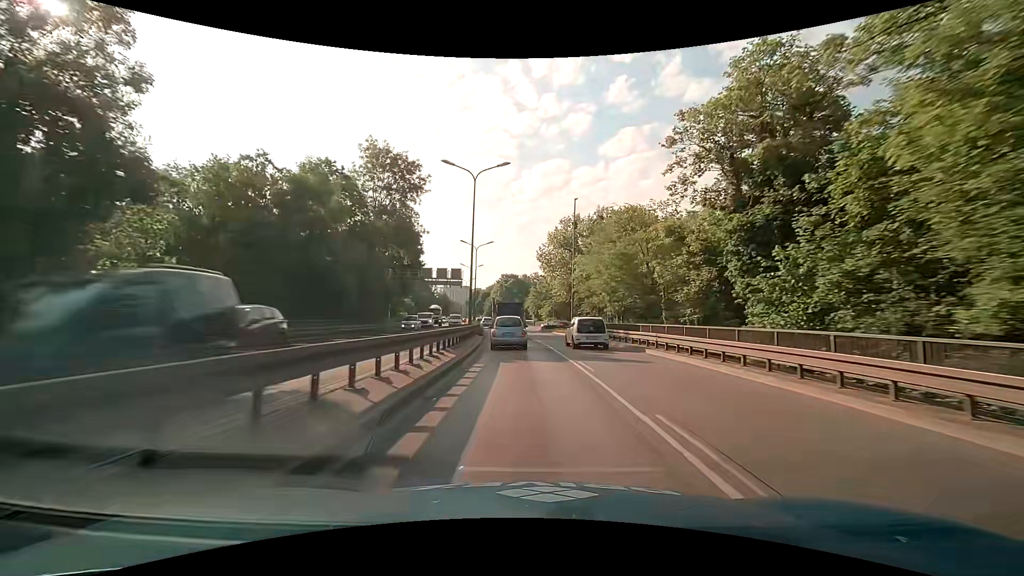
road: trunk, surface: asphalt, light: Day
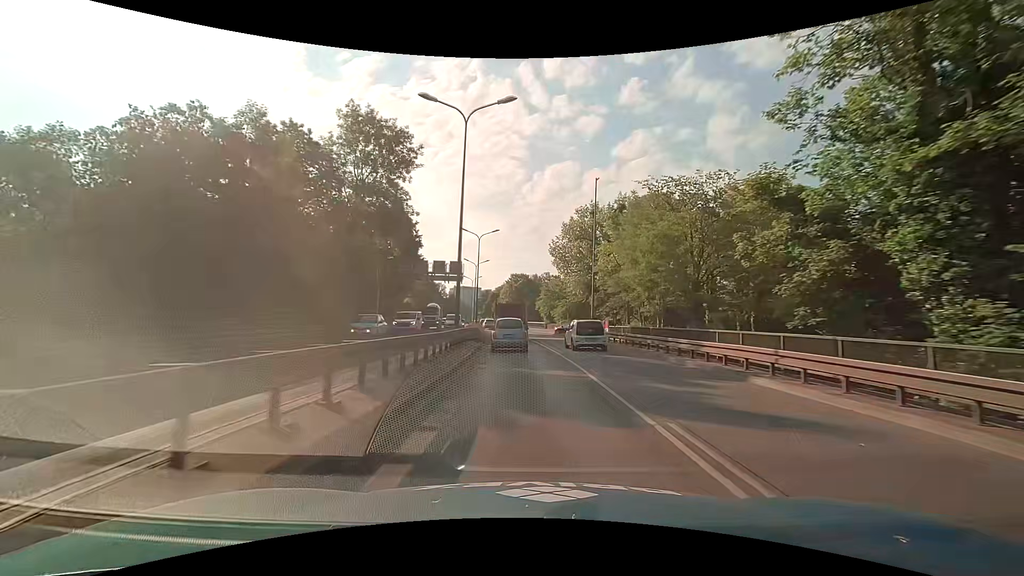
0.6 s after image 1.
(-0.1, +9.3) m; -2°
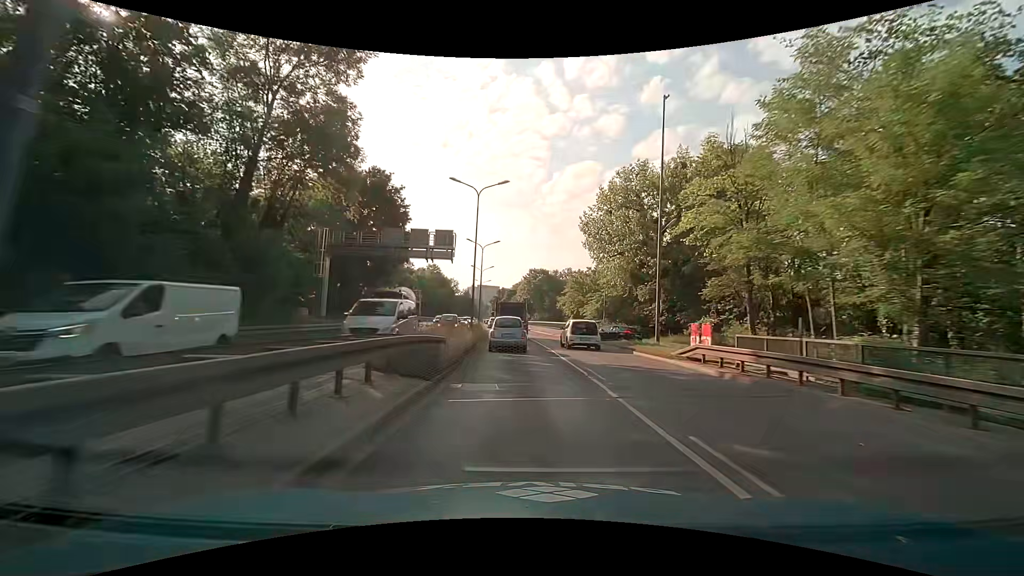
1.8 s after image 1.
(-0.2, +18.5) m; -2°
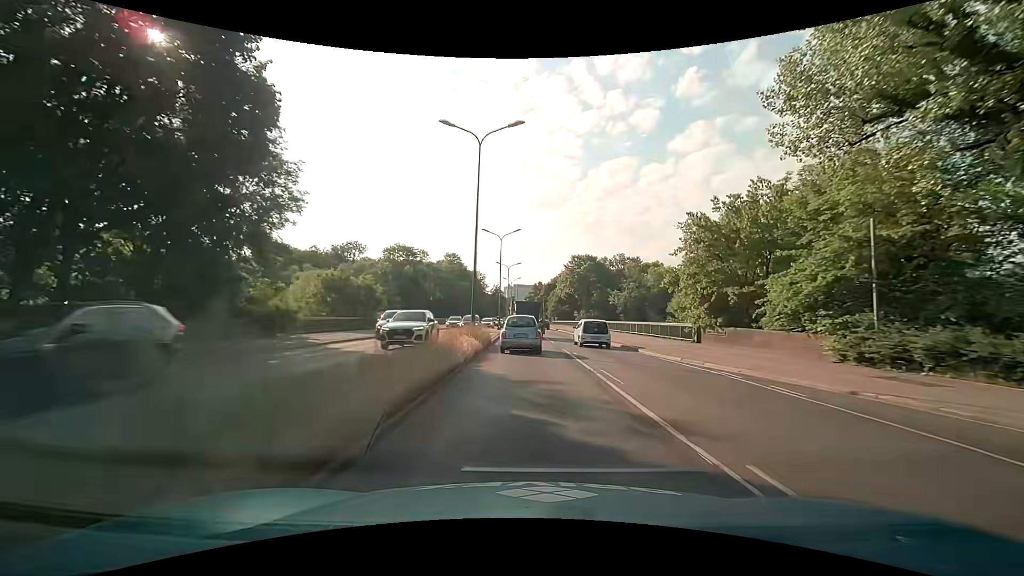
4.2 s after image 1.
(-1.4, +37.0) m; -4°
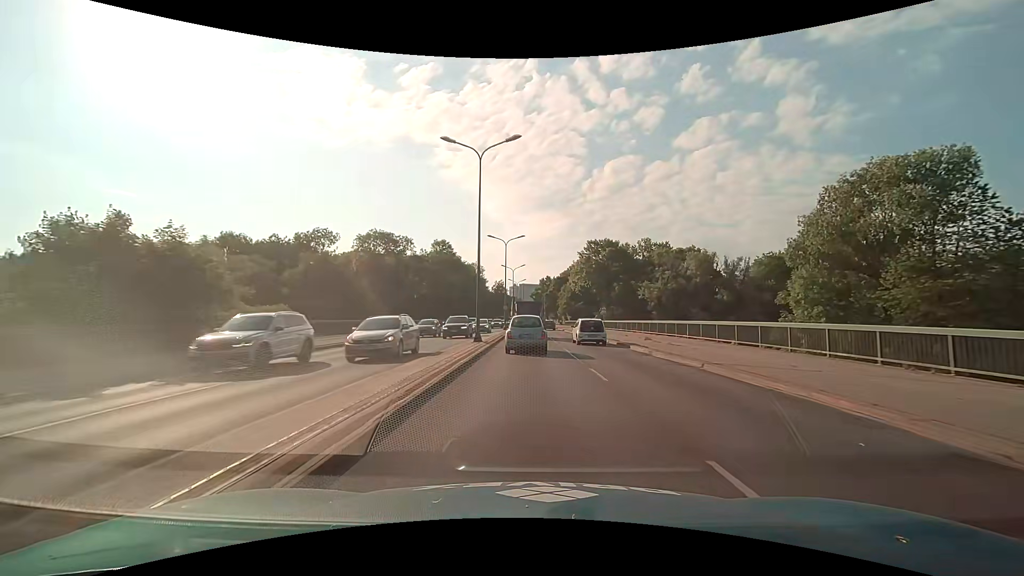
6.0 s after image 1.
(-0.2, +27.1) m; -1°
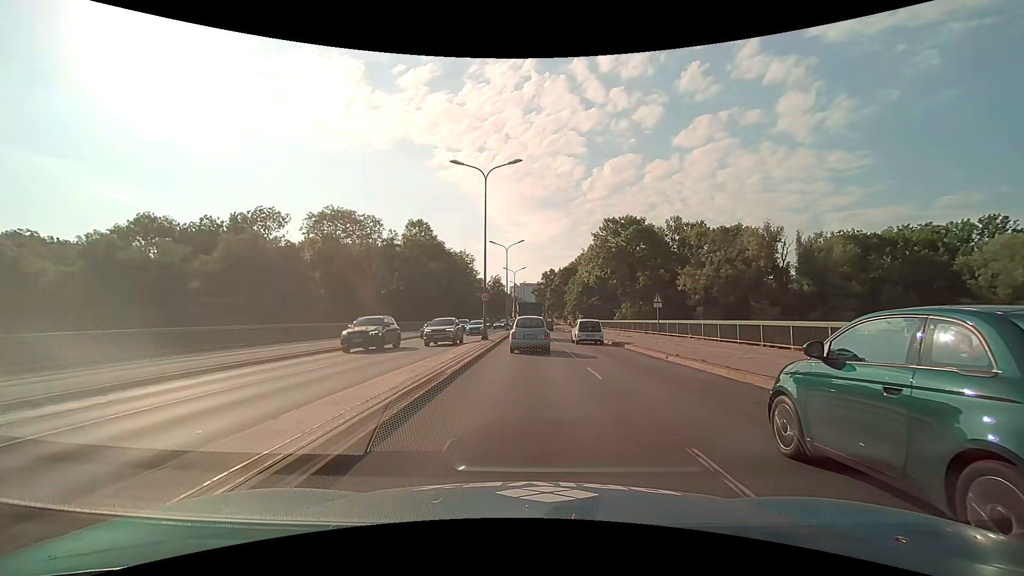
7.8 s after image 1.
(0.0, +26.6) m; 0°
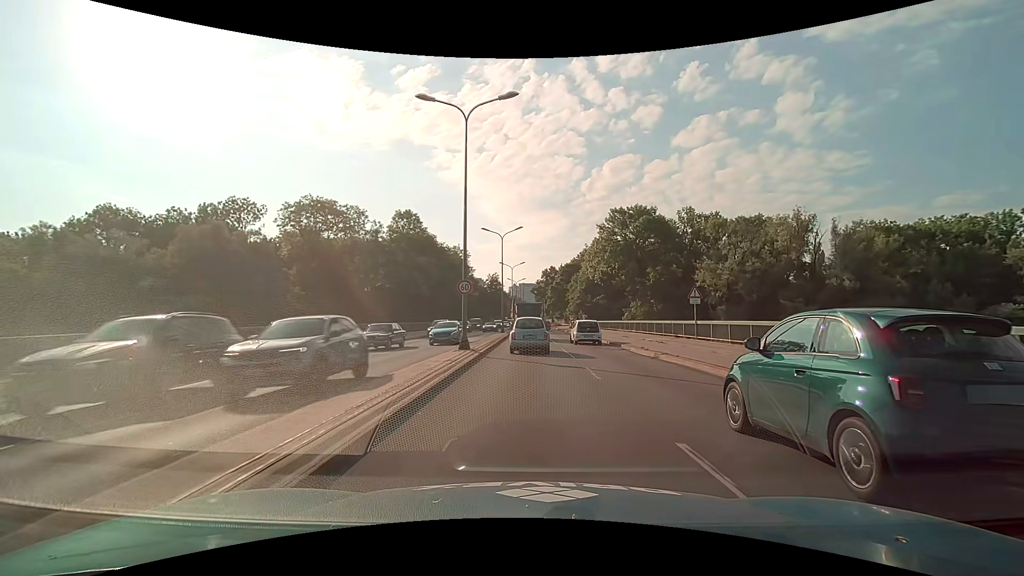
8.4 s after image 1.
(0.0, +8.7) m; 0°
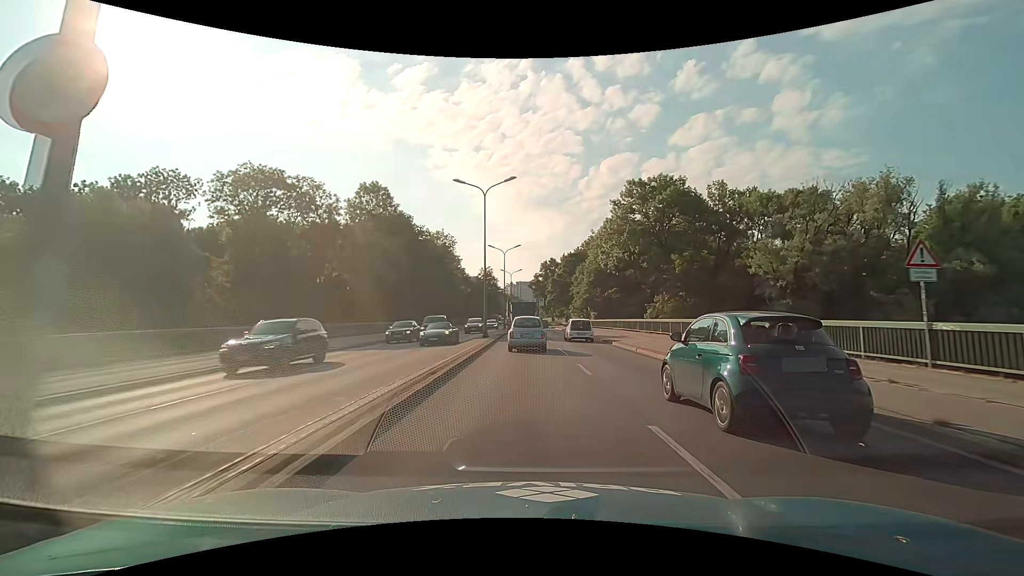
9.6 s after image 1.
(0.0, +17.2) m; 0°
(0, +10) (0, +20) (+1, +30) (+1, +40) (+1, +50) (+2, +60) (+2, +70) (+3, +80) (+3, +90) (+3, +100) m
